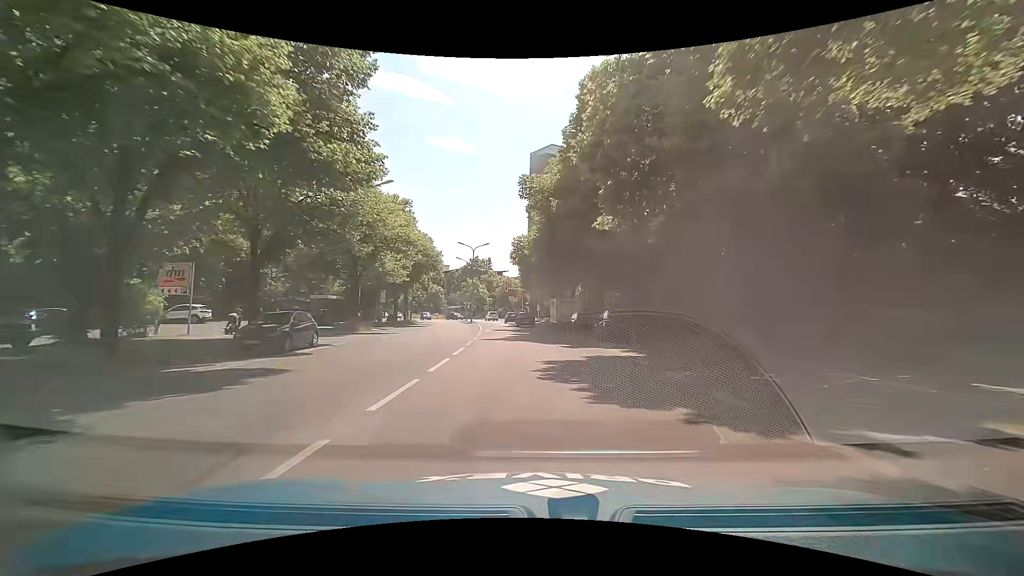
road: secondary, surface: asphalt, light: Day
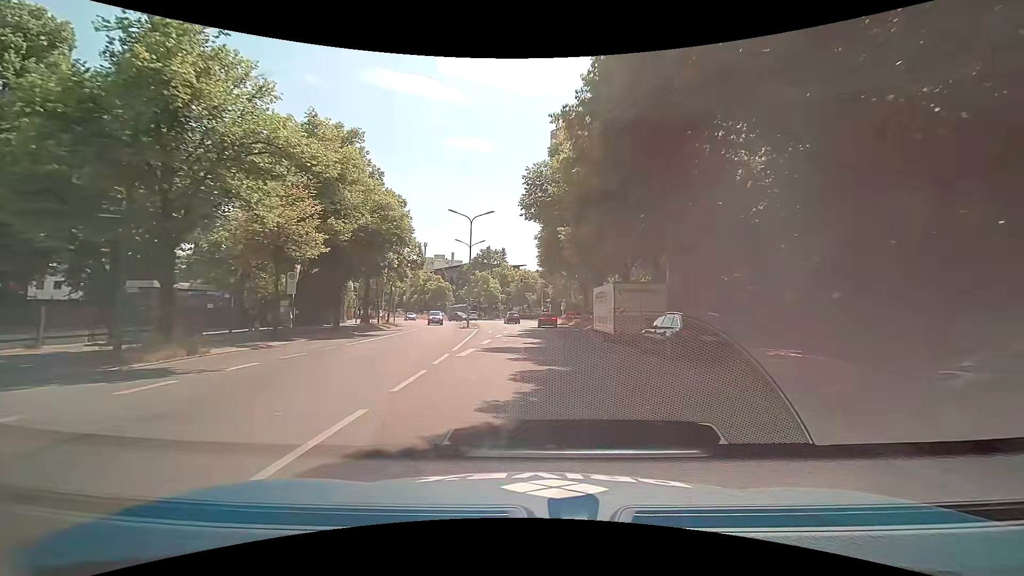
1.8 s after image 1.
(-0.5, +20.8) m; -3°
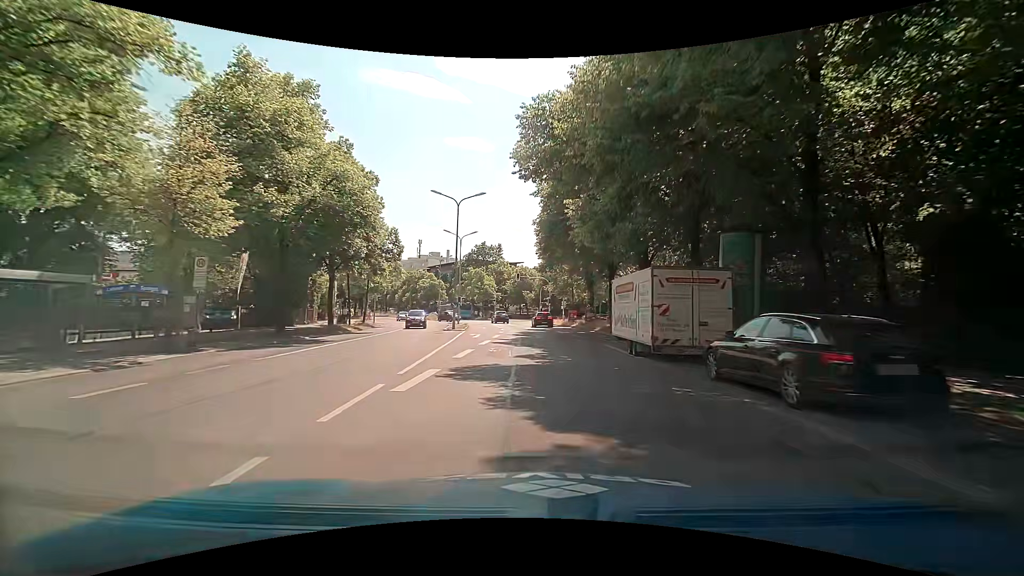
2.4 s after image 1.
(0.0, +6.8) m; +1°
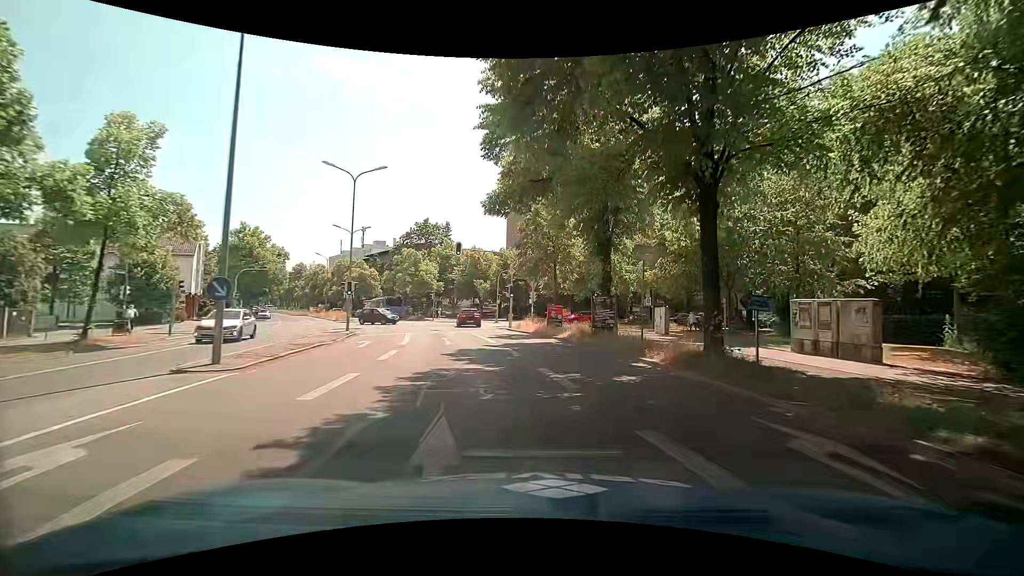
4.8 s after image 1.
(+0.6, +24.8) m; +5°
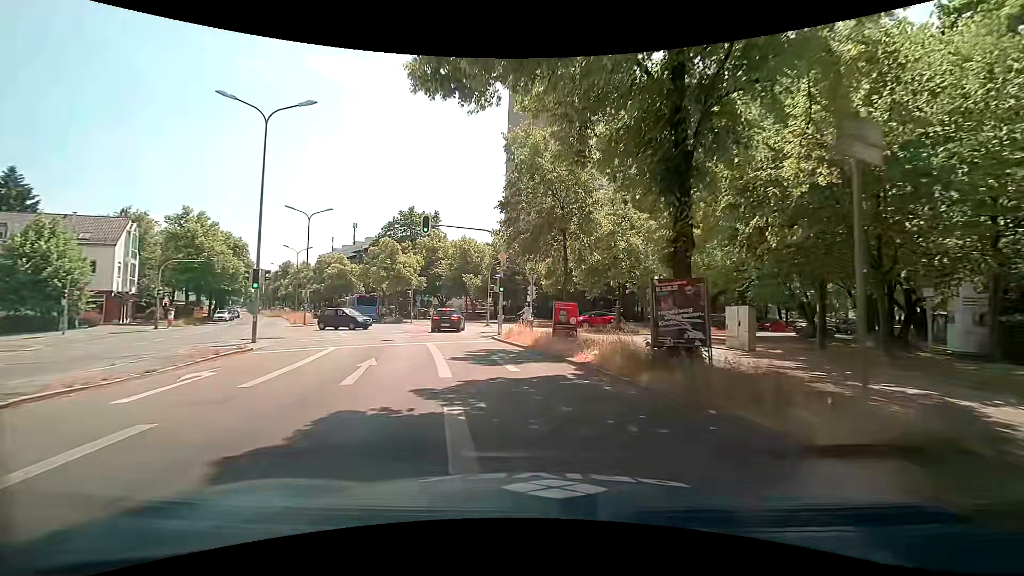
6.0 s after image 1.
(+0.1, +10.5) m; 0°
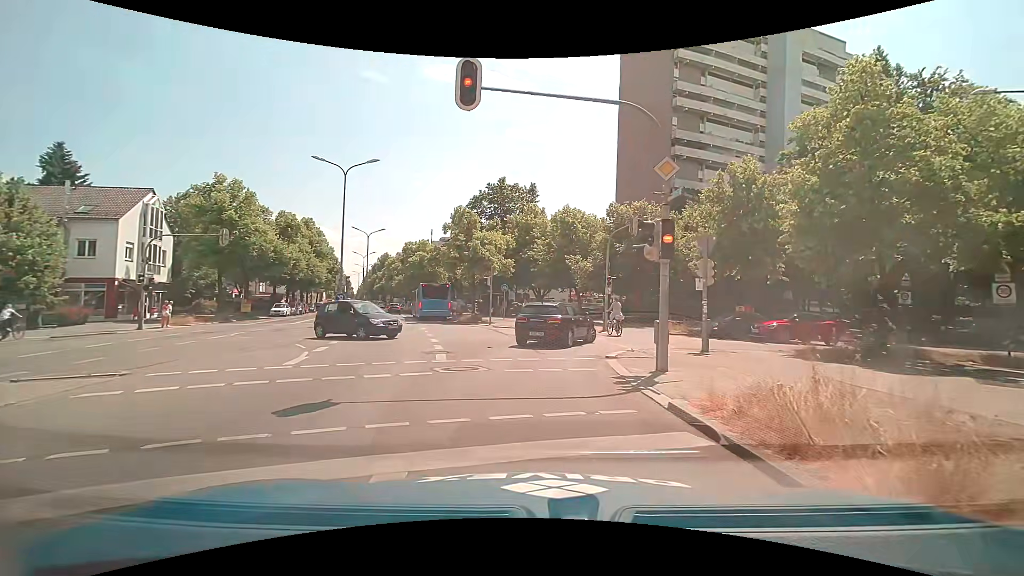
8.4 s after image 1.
(-1.9, +15.6) m; -11°
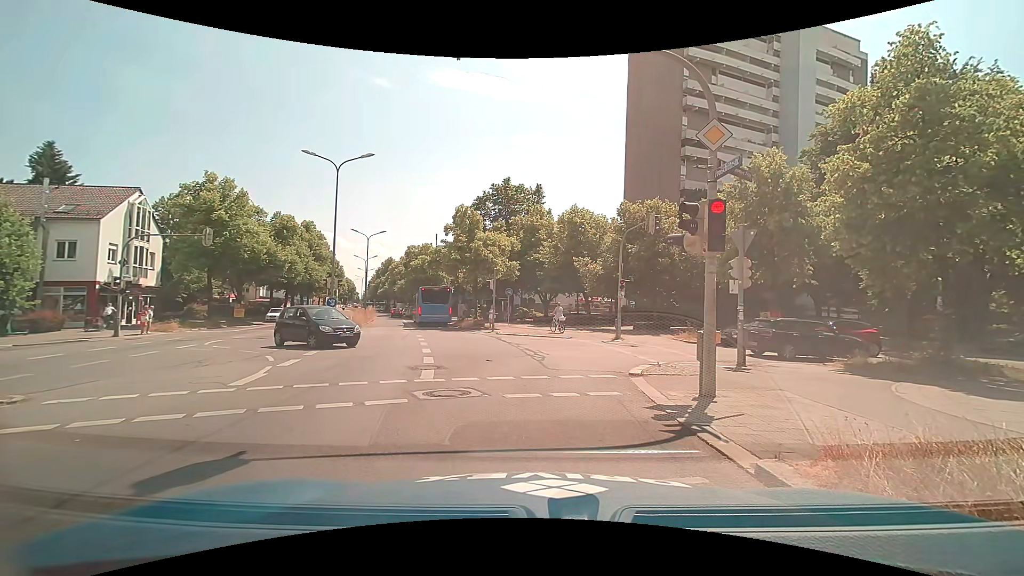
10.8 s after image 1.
(0.0, +2.0) m; -2°
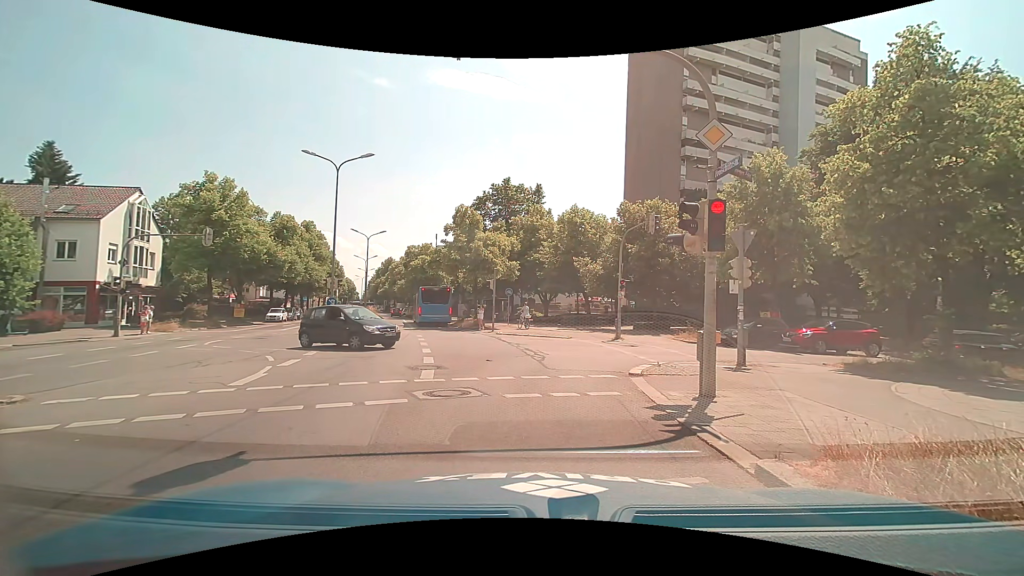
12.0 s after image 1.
(0.0, 0.0) m; 0°
